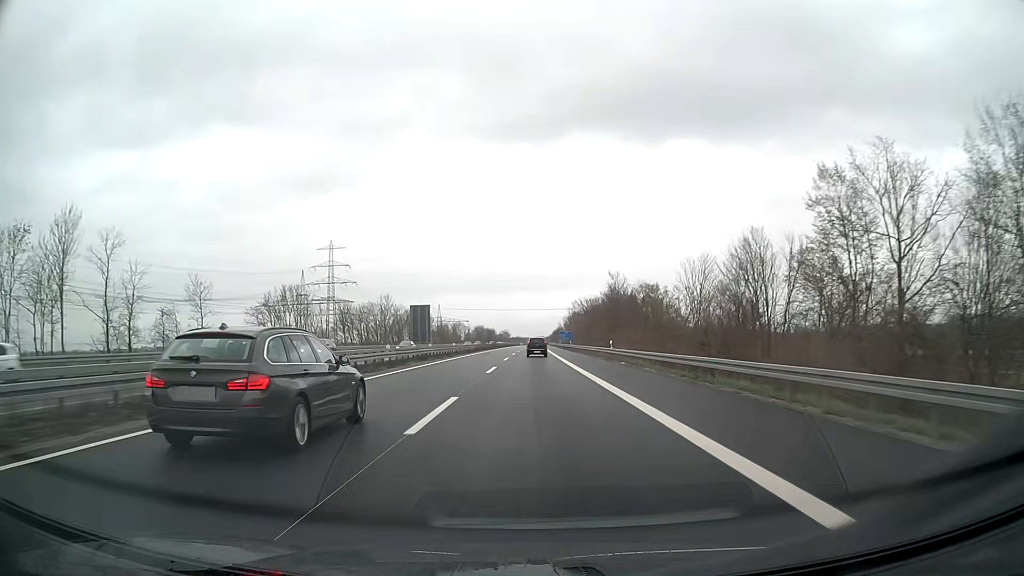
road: motorway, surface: asphalt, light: Day
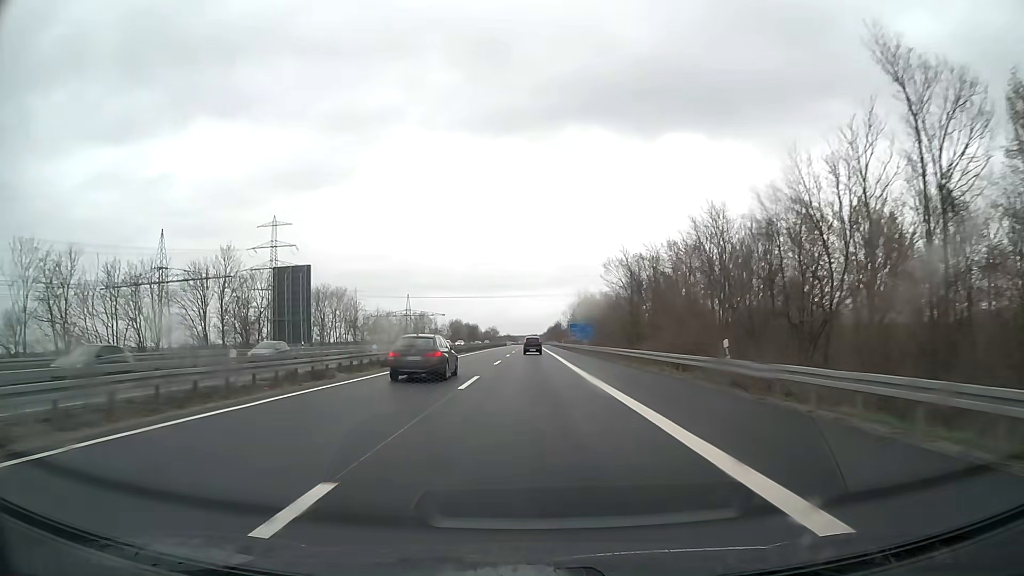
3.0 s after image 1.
(+0.5, +82.5) m; +1°
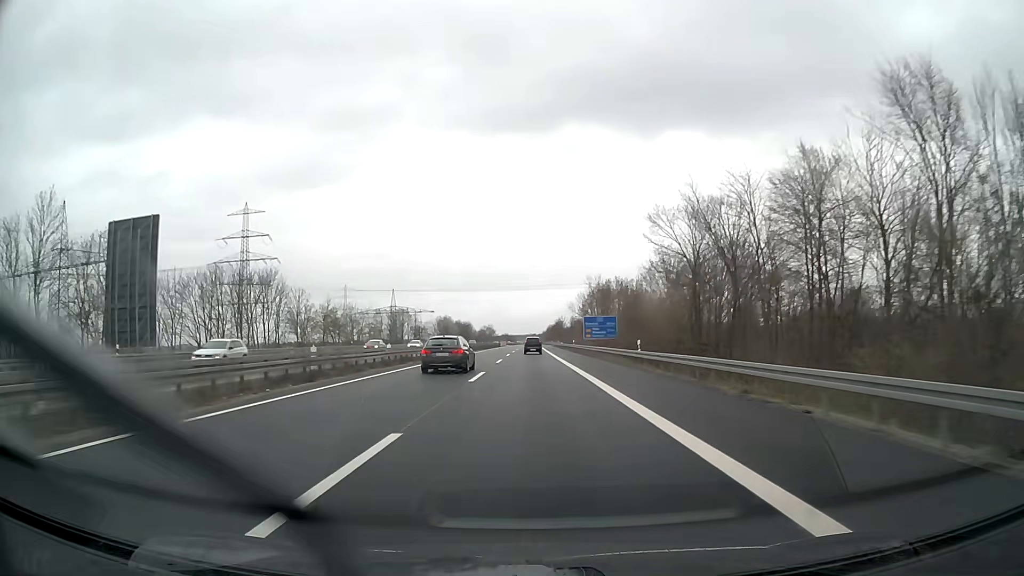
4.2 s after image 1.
(+0.1, +33.0) m; 0°
(0, +10) (0, +20) (0, +30) (0, +40) (0, +50) (0, +60) (0, +70) (0, +80) (0, +90) (0, +100) m
